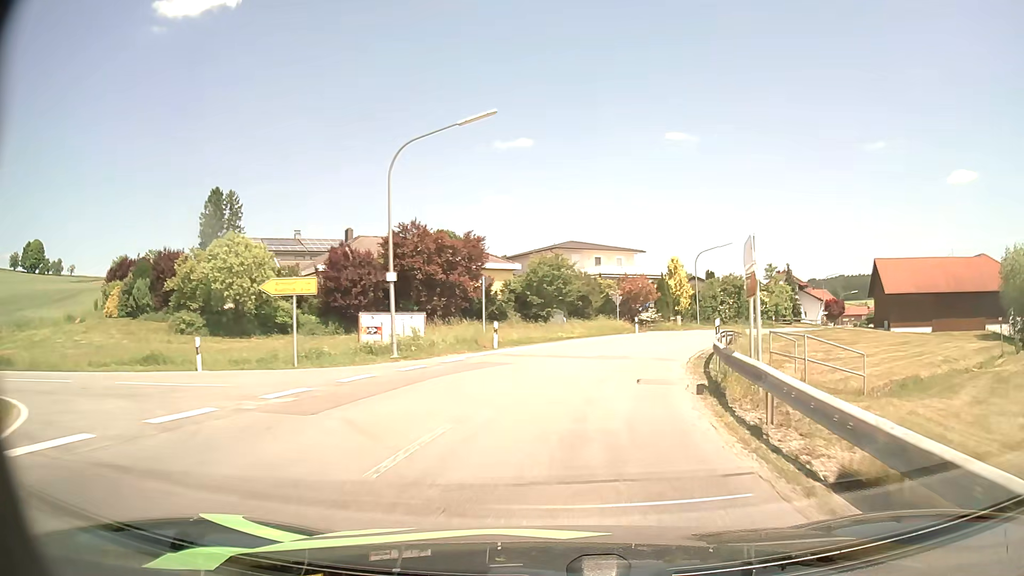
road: secondary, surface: asphalt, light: Day
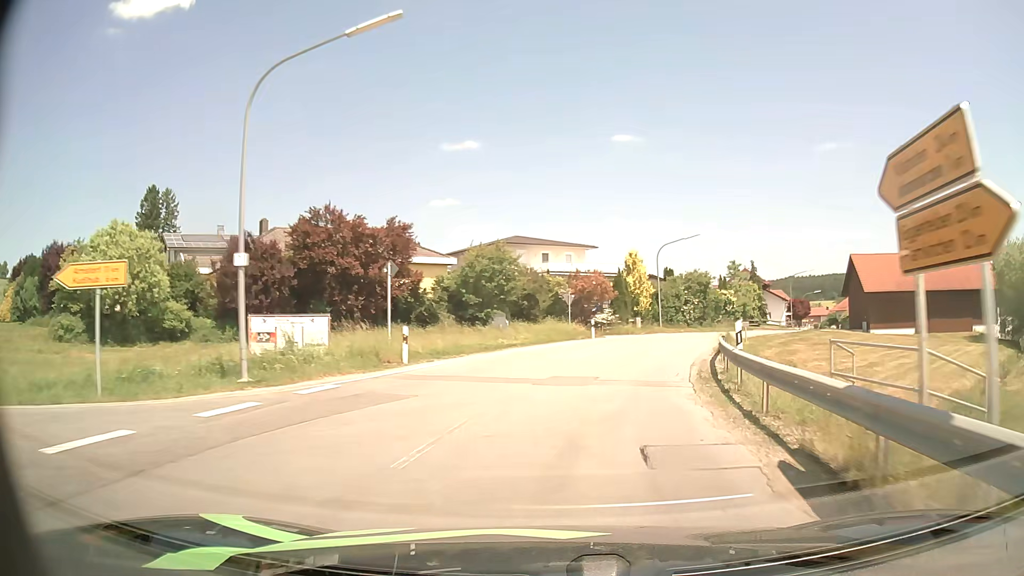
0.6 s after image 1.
(+0.3, +7.6) m; +4°
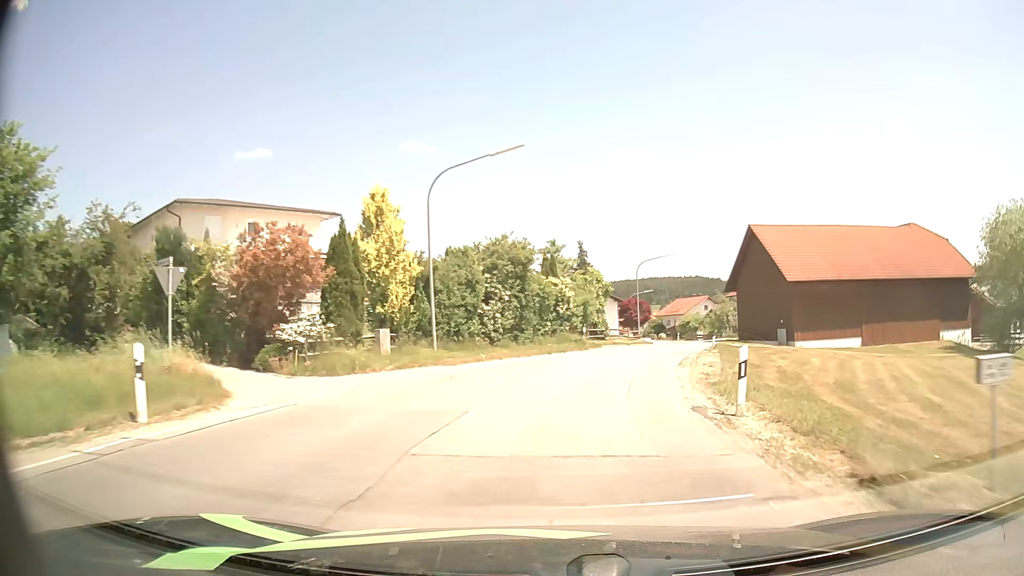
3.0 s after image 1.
(+4.7, +29.3) m; +18°
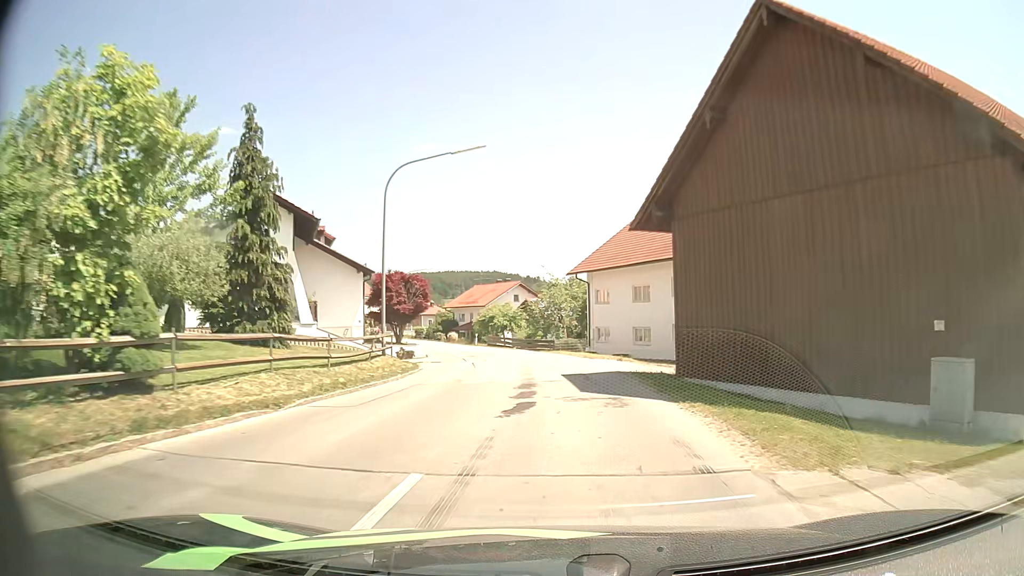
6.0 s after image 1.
(+6.2, +36.3) m; +17°
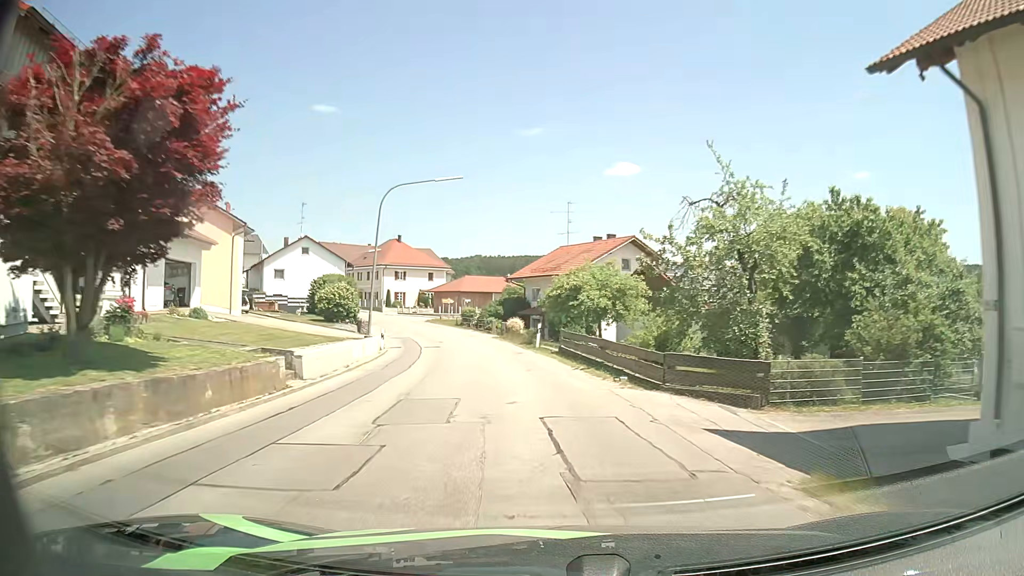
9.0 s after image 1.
(-1.4, +36.7) m; -8°
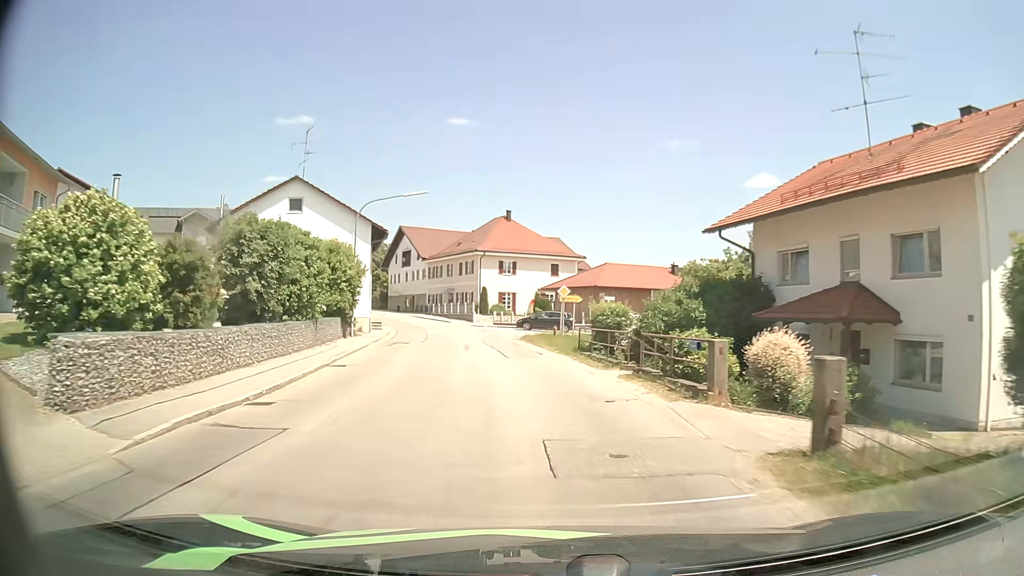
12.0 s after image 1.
(-4.2, +37.4) m; -12°
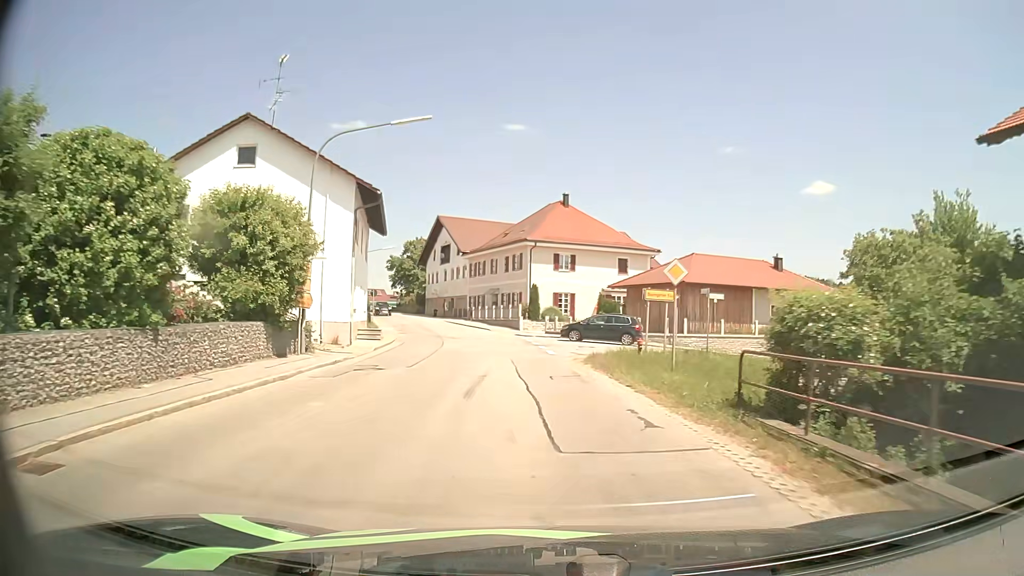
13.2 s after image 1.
(-0.7, +14.3) m; -5°
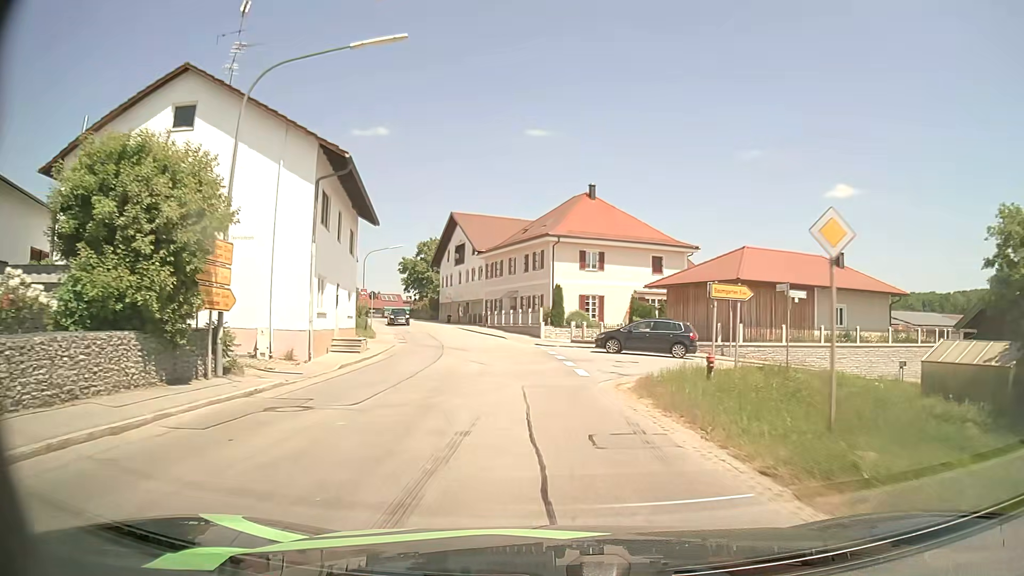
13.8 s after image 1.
(-0.1, +7.1) m; -2°
(0, +10) (-1, +20) (-2, +30) (-4, +40) (-7, +49) (-10, +59) (-13, +68) (-16, +78) (-20, +87) (-24, +96) m
